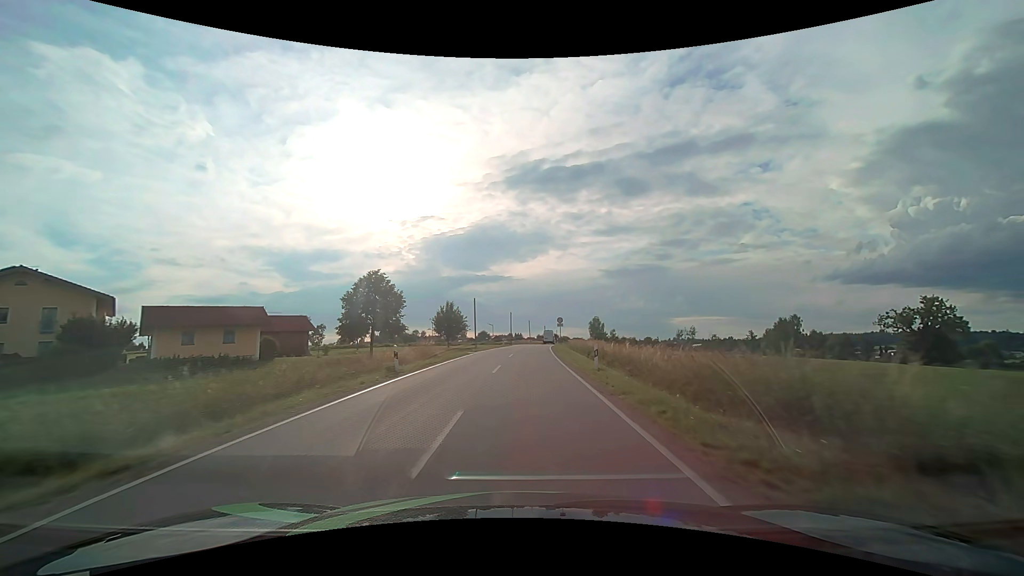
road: tertiary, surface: asphalt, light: Day
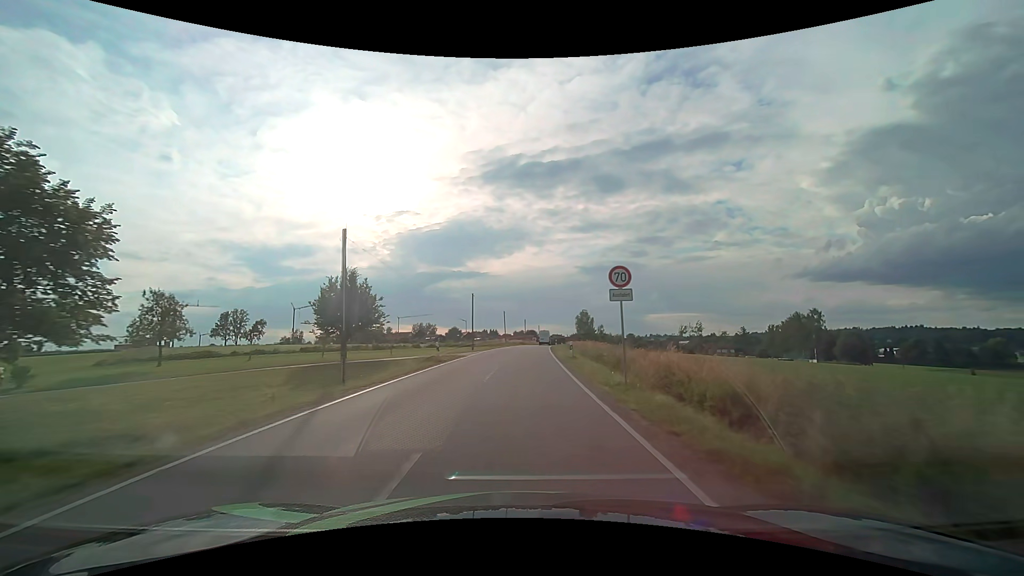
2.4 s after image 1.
(+1.1, +39.0) m; +3°
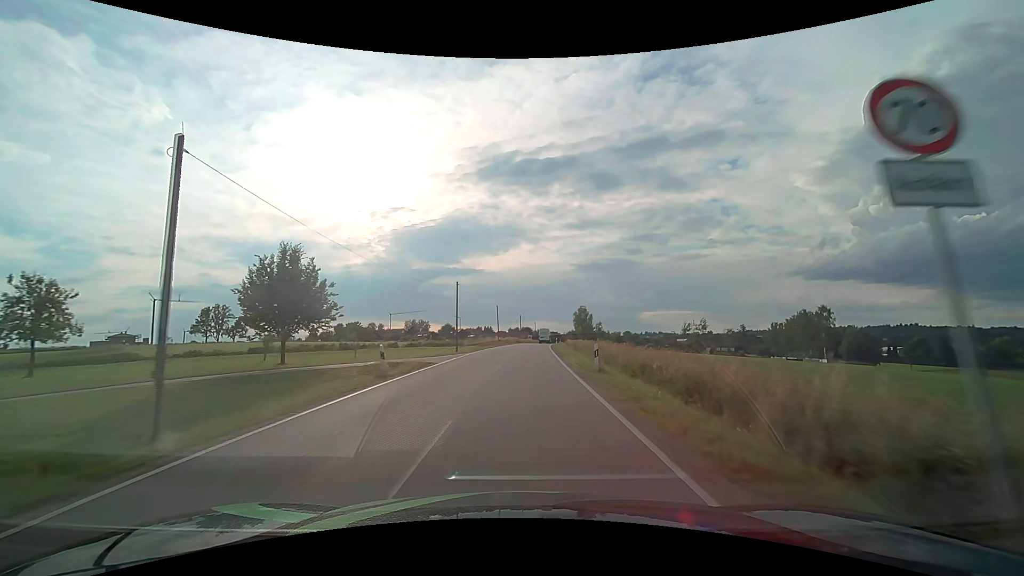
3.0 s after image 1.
(0.0, +10.1) m; +1°
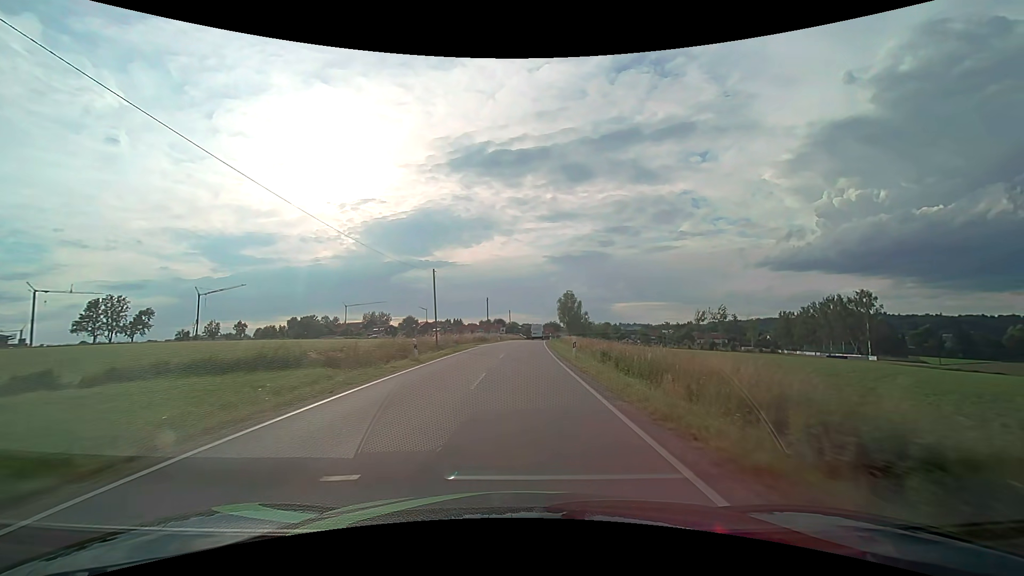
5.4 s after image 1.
(+1.0, +41.0) m; +3°
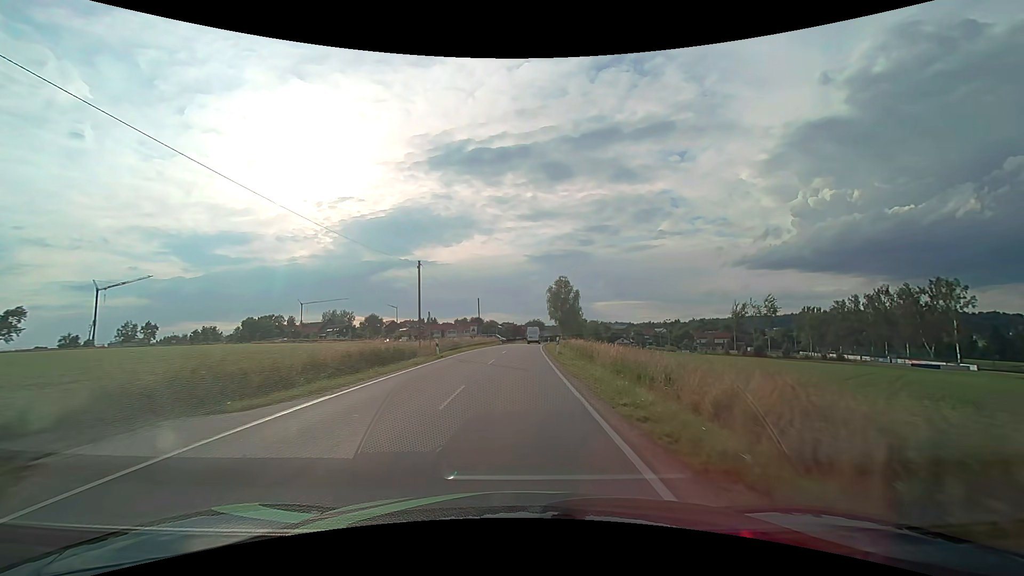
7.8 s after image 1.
(+0.9, +38.6) m; +2°
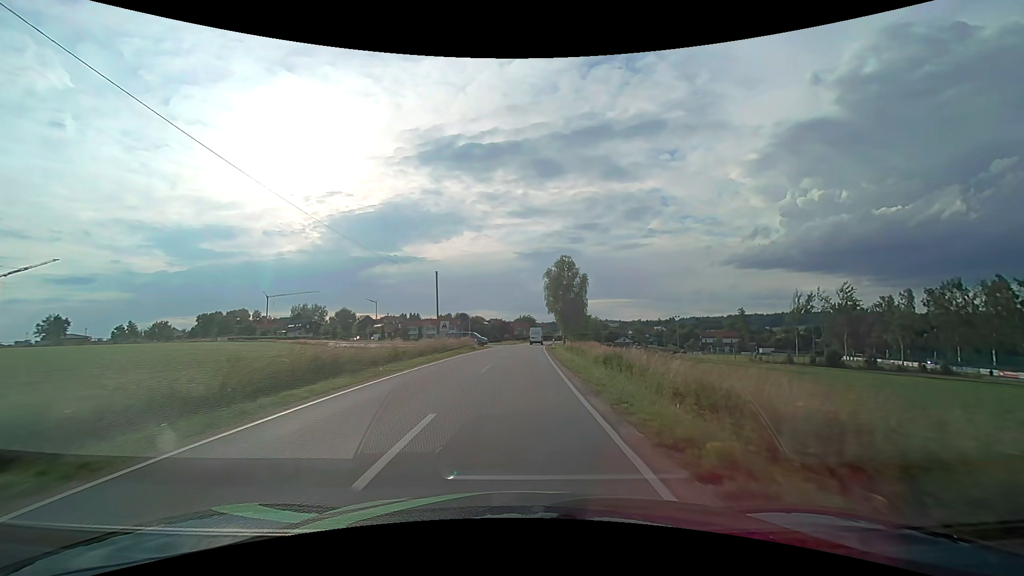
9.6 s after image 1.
(+0.3, +28.3) m; +1°
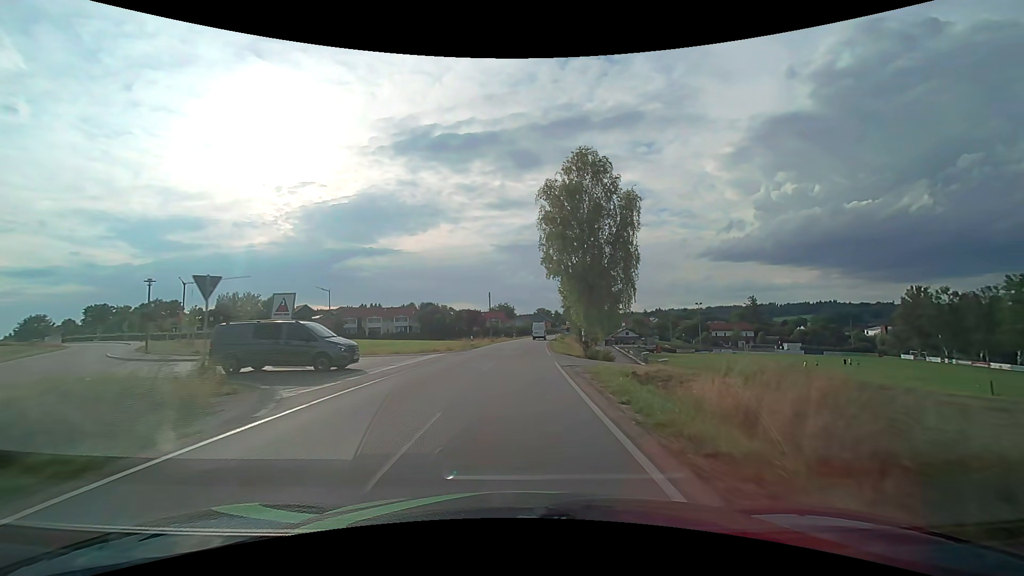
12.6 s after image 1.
(+1.2, +48.3) m; +3°
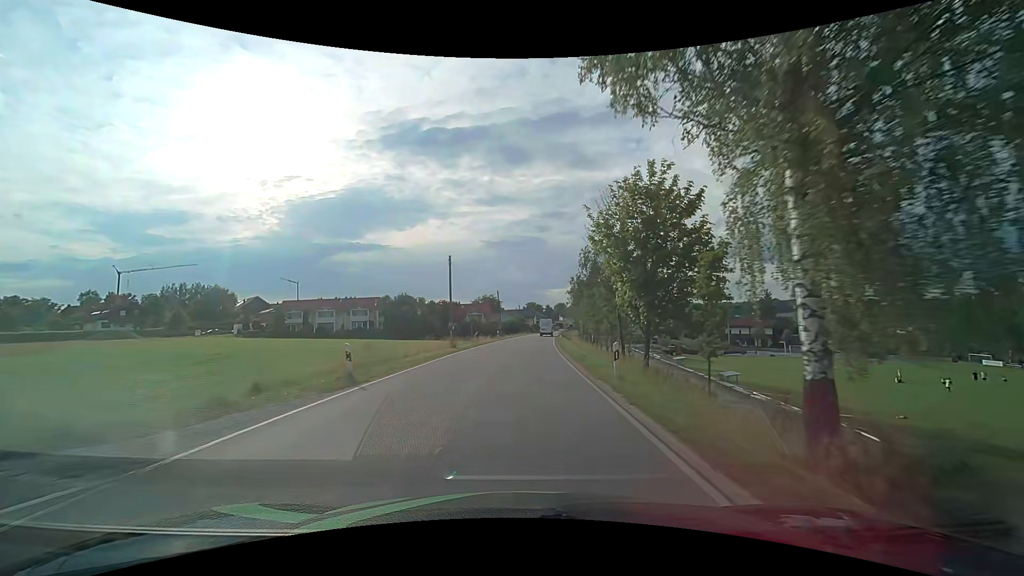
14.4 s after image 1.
(+0.2, +29.0) m; +1°
(0, +10) (0, +20) (+1, +30) (+1, +40) (+2, +50) (+3, +60) (+3, +70) (+4, +80) (+6, +90) (+7, +100) m
